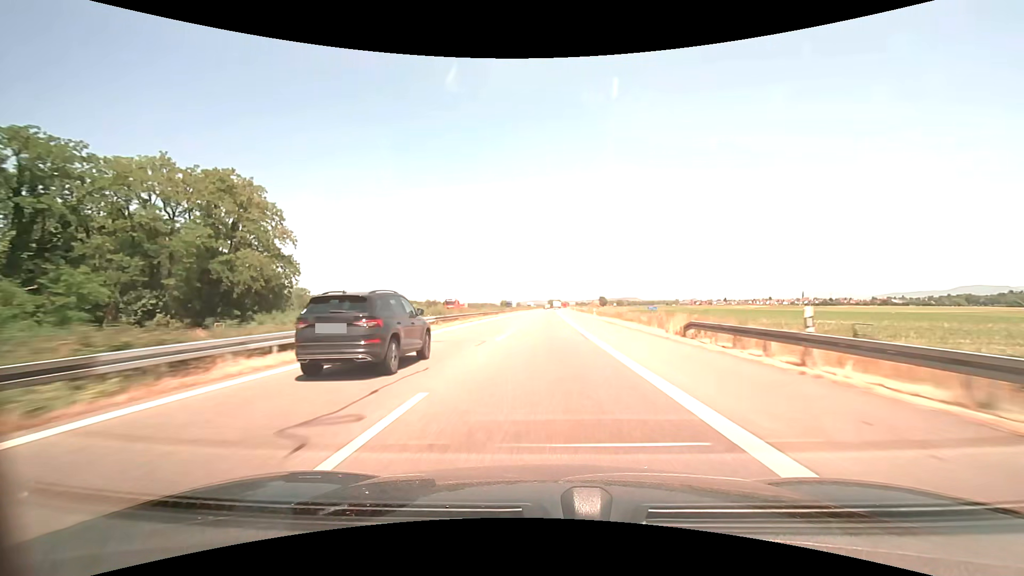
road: motorway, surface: asphalt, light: Day
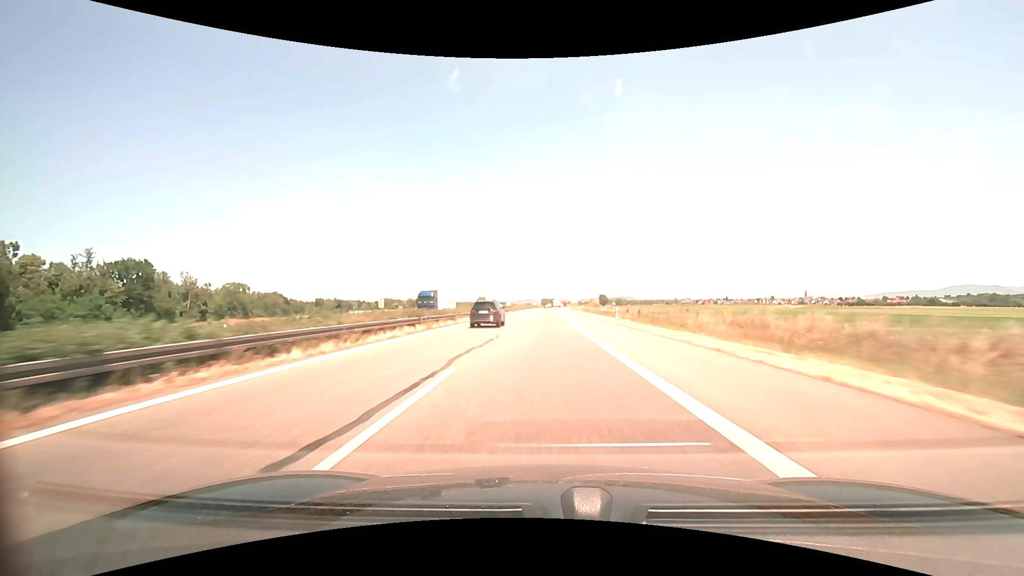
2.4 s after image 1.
(+0.3, +69.6) m; +1°
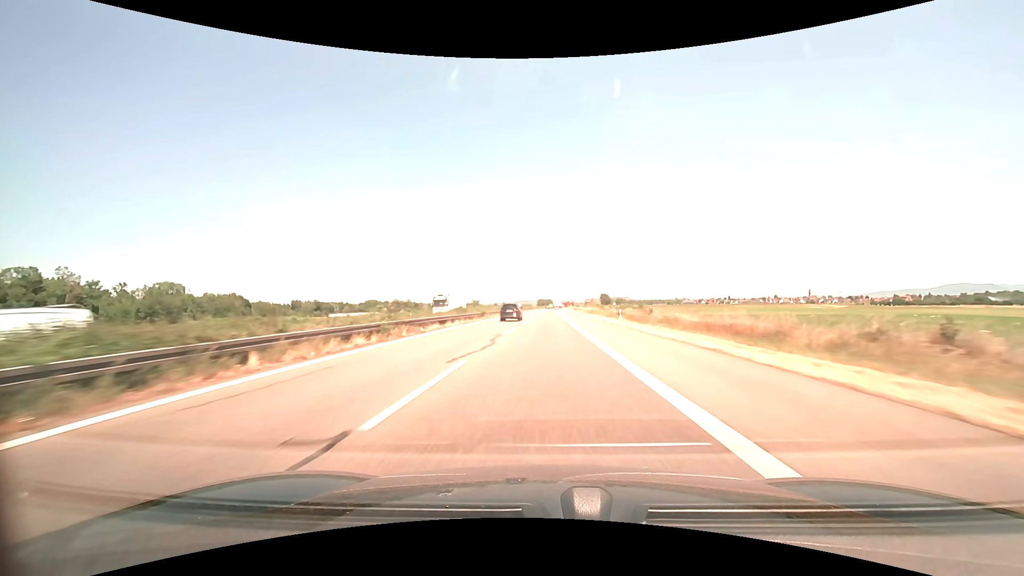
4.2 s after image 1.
(+0.3, +52.2) m; +1°
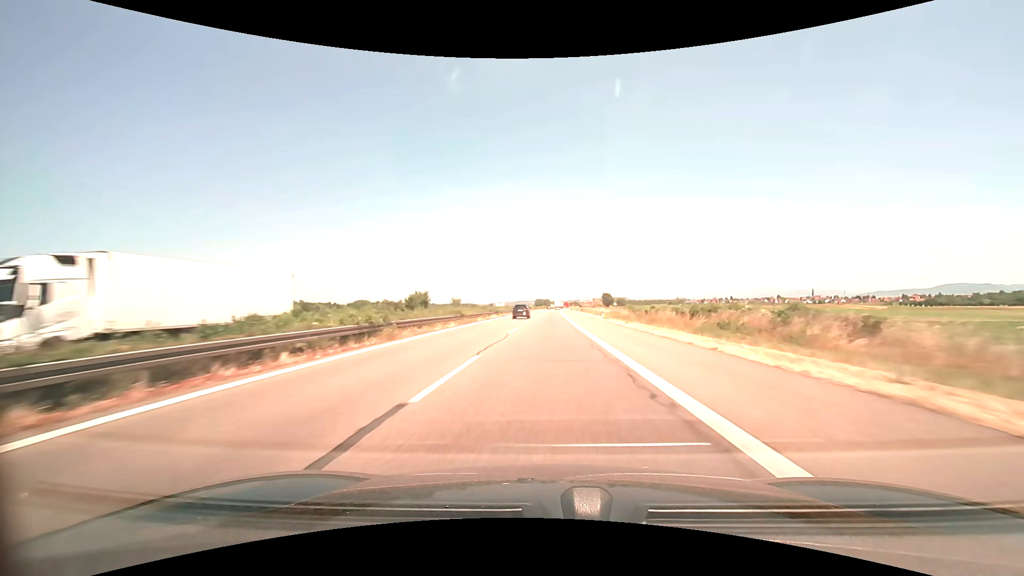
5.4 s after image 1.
(+0.1, +34.8) m; 0°
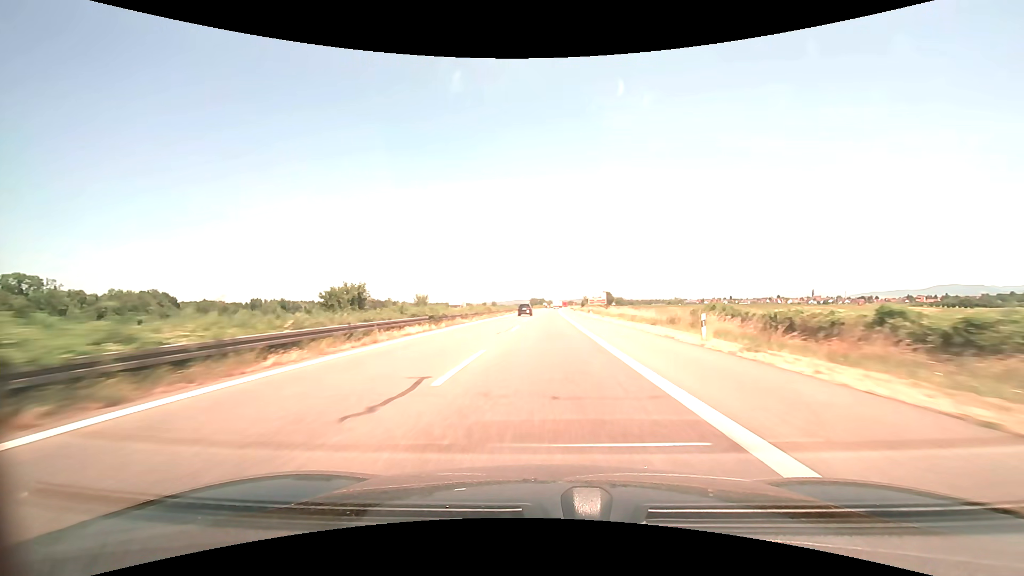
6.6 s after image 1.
(+0.1, +34.9) m; 0°
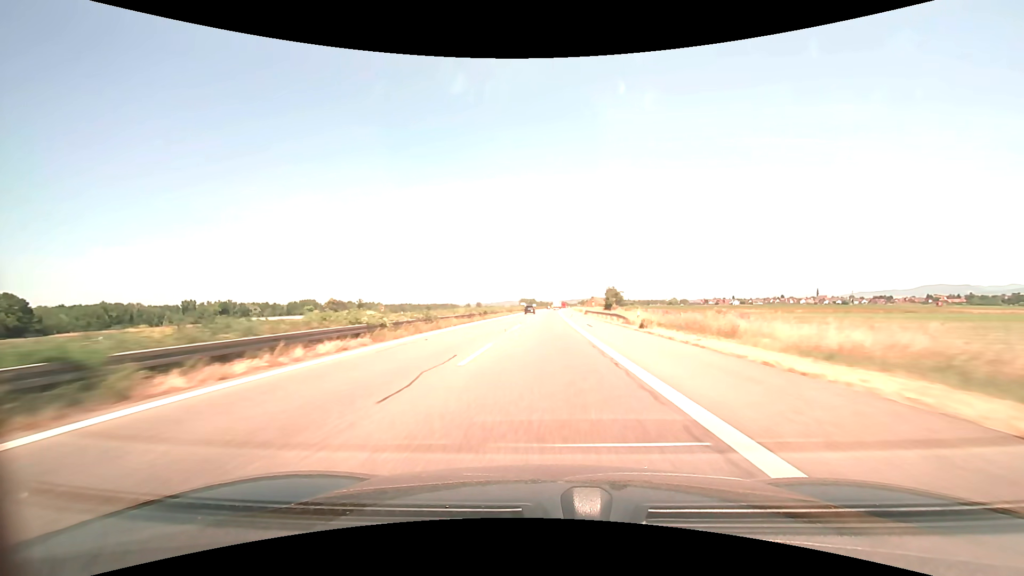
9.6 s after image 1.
(+0.9, +87.3) m; +1°
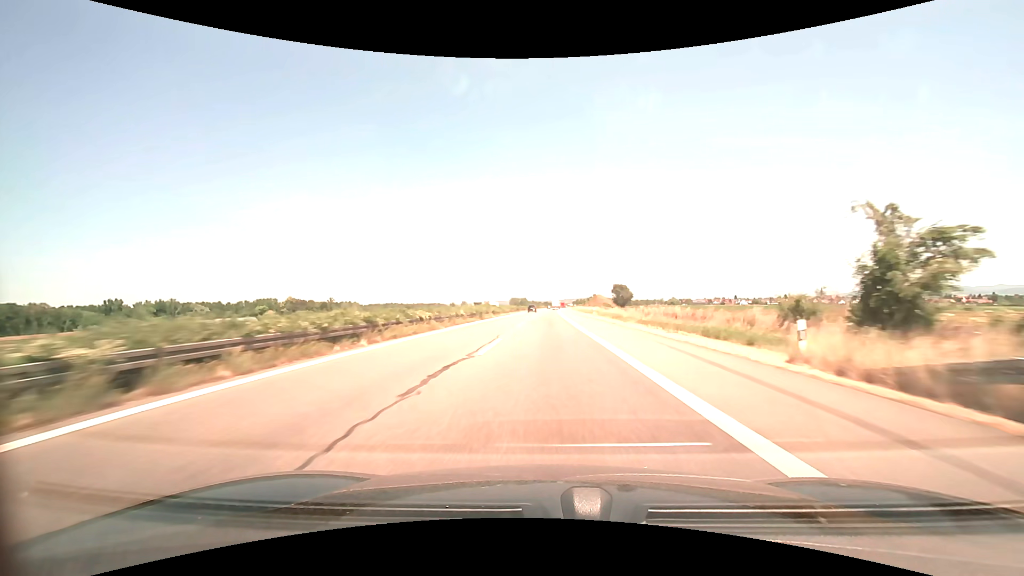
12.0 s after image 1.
(+0.4, +69.8) m; +1°
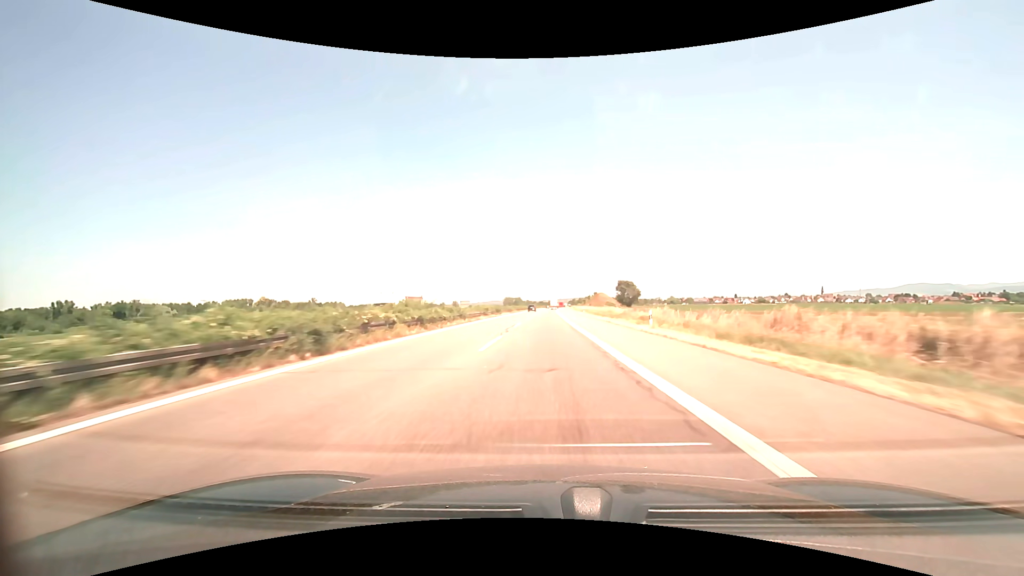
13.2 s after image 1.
(+0.1, +34.9) m; +1°
(0, +10) (0, +20) (0, +30) (0, +40) (0, +50) (0, +60) (0, +70) (+1, +80) (+1, +90) (+1, +100) m
